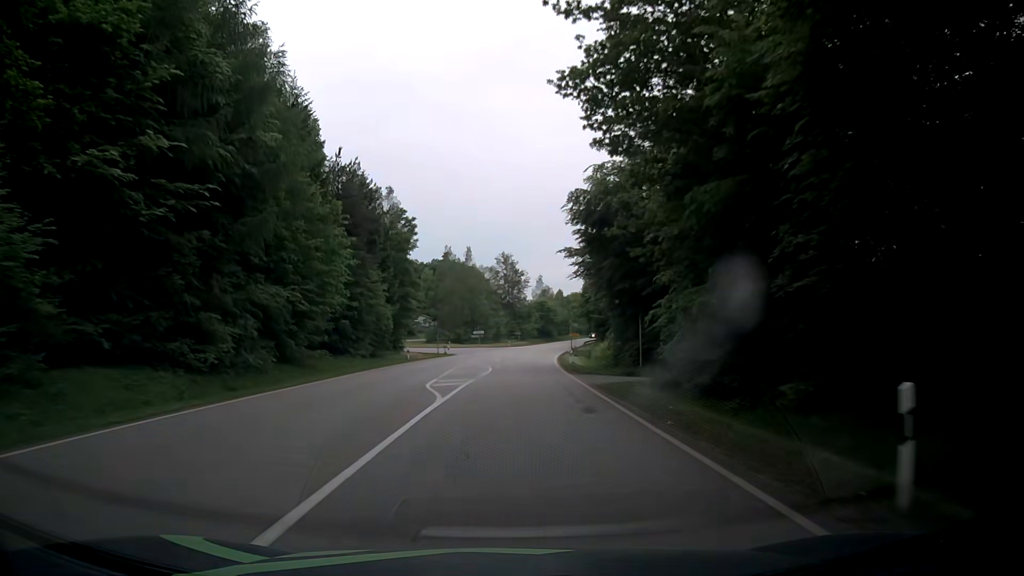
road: secondary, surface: asphalt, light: Day
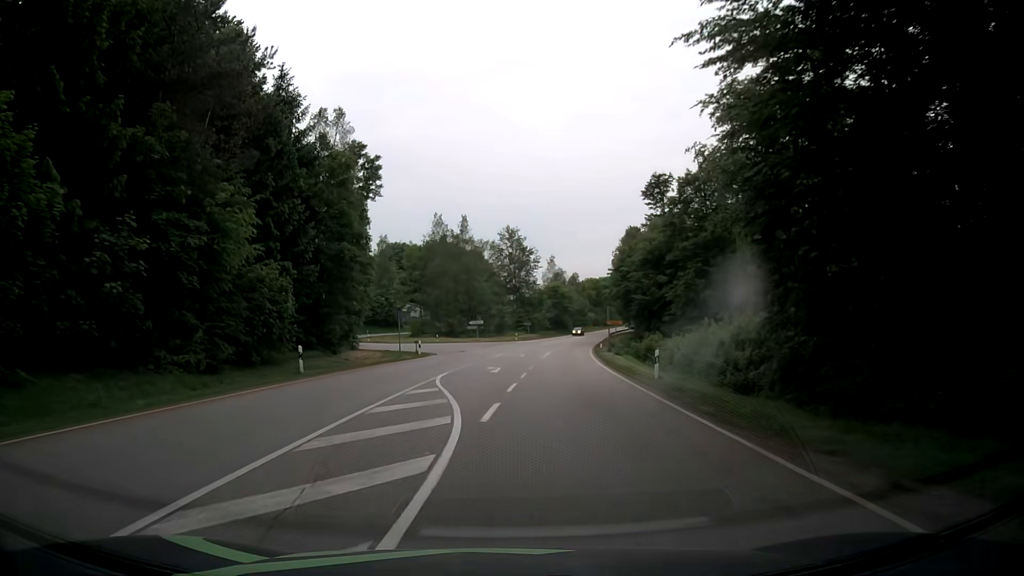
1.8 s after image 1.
(-0.1, +27.3) m; 0°
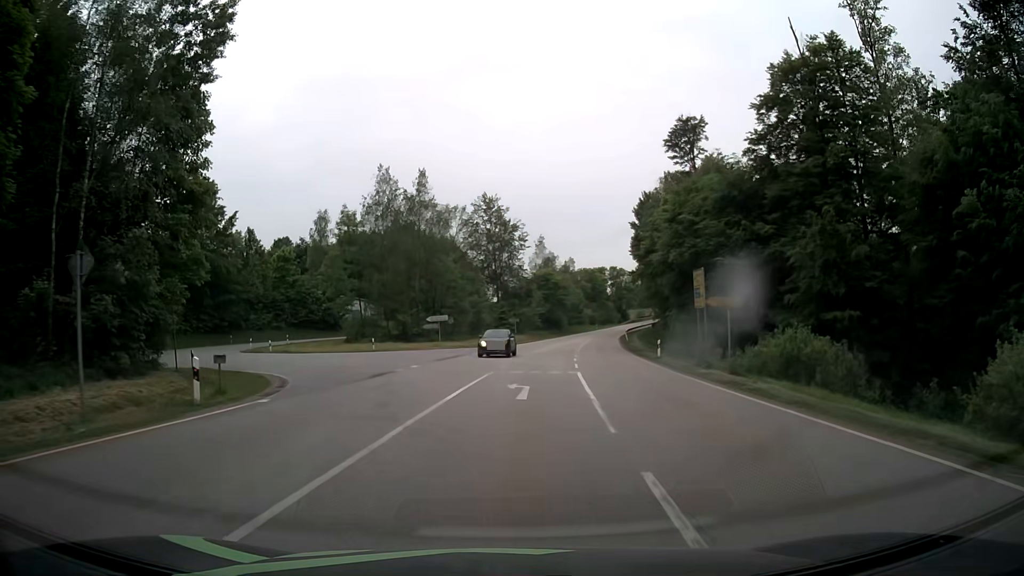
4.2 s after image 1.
(+0.1, +31.0) m; +2°
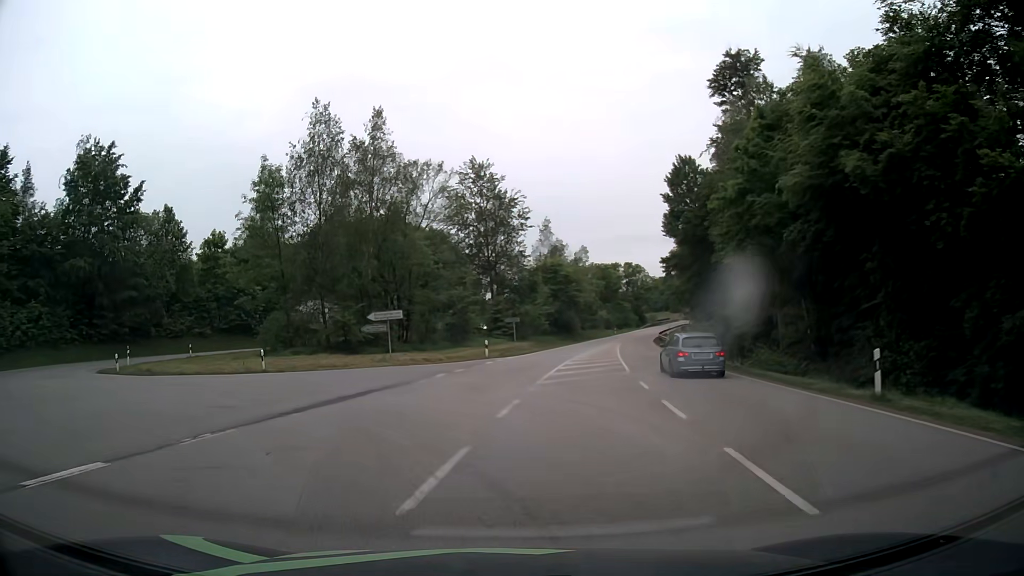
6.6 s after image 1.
(+0.6, +22.7) m; 0°
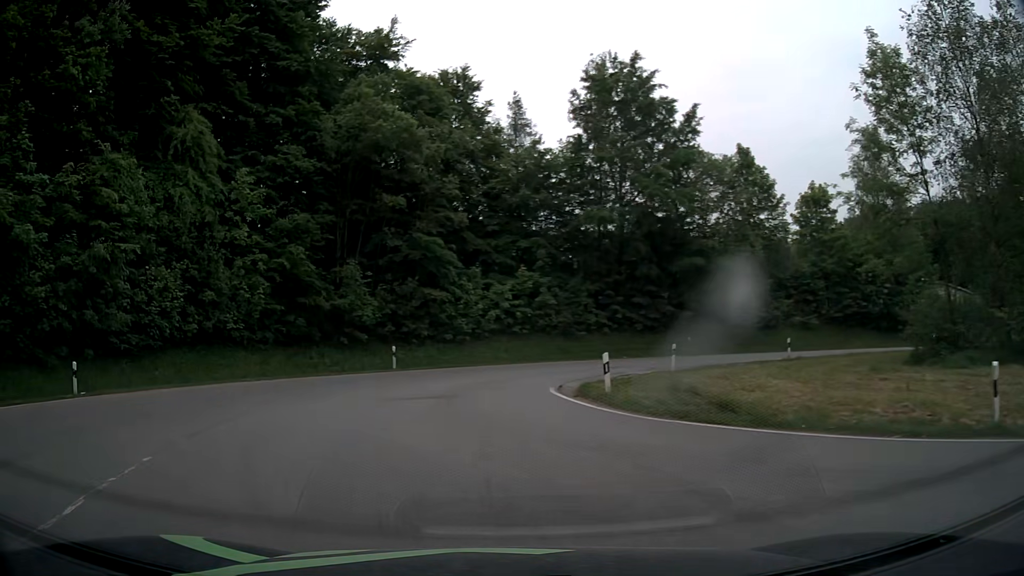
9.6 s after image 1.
(-8.2, +18.8) m; -52°
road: tertiary
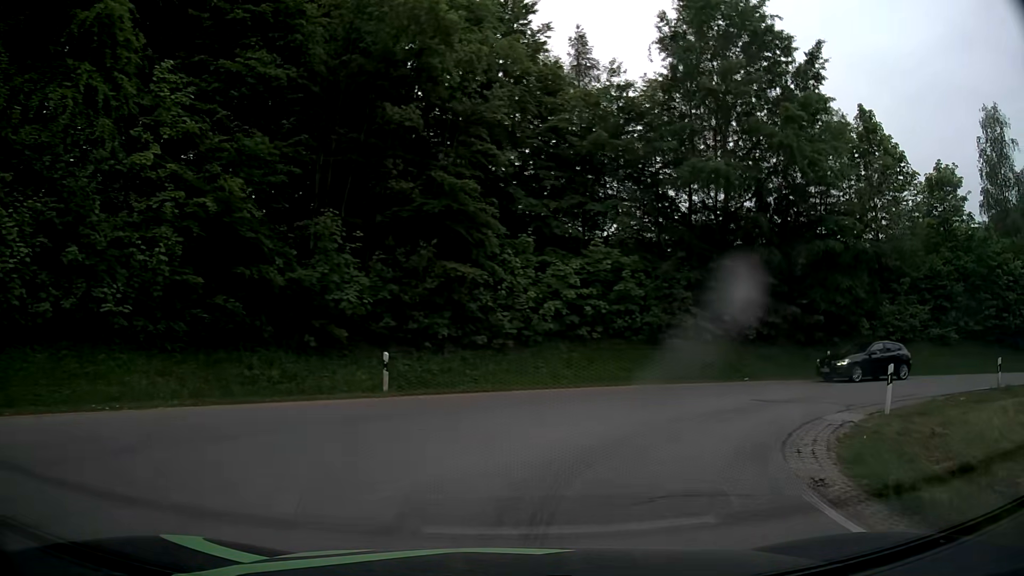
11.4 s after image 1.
(-1.0, +13.0) m; -2°
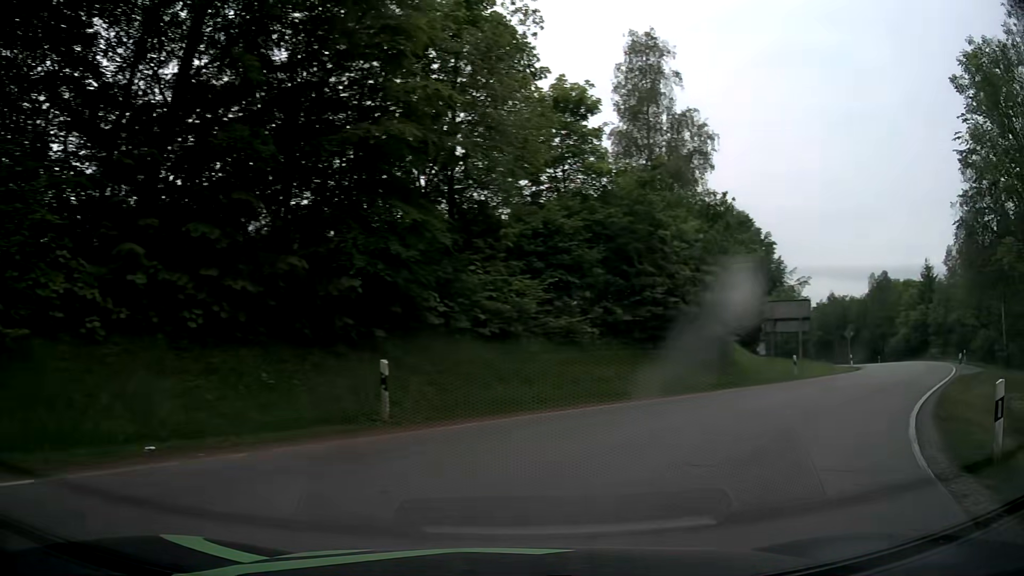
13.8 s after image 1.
(+5.6, +15.6) m; +45°
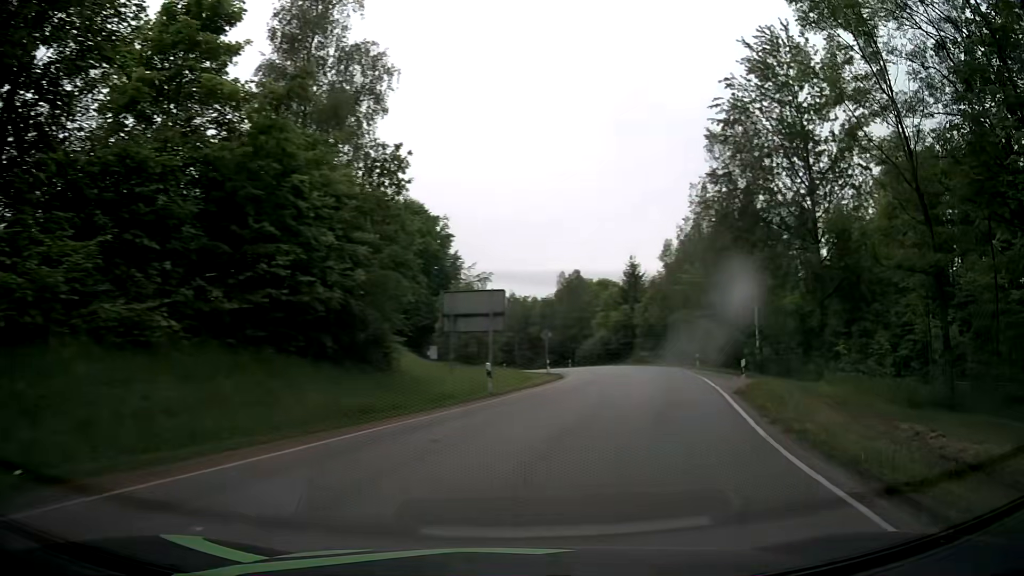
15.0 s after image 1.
(+2.1, +8.6) m; +28°
(+2, +10) (+4, +20) (+6, +29) (+8, +39) (+9, +49) (+9, +59) (+9, +69) (+7, +79) (+5, +89) (+2, +98) m
